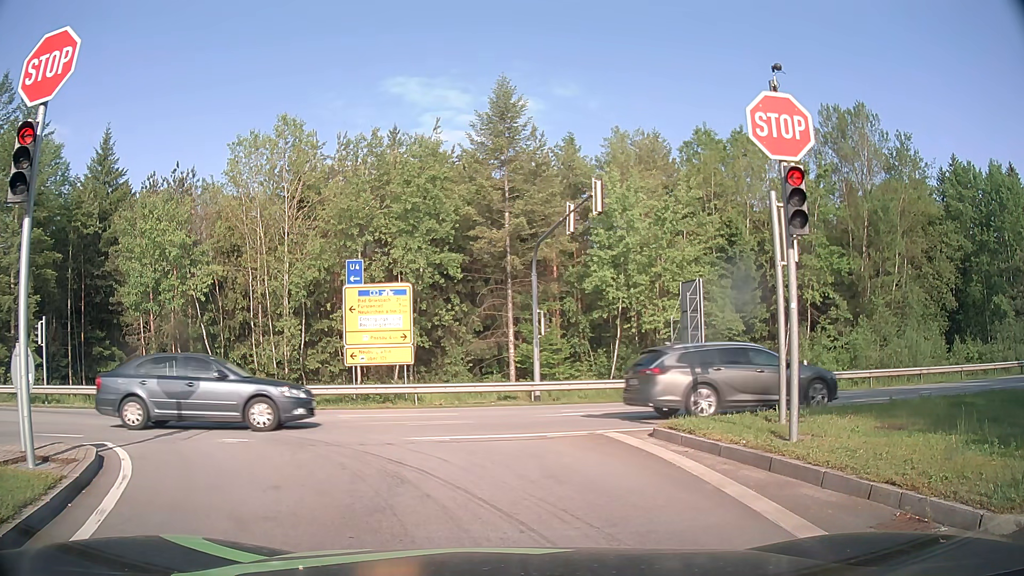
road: secondary_link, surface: asphalt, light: Day
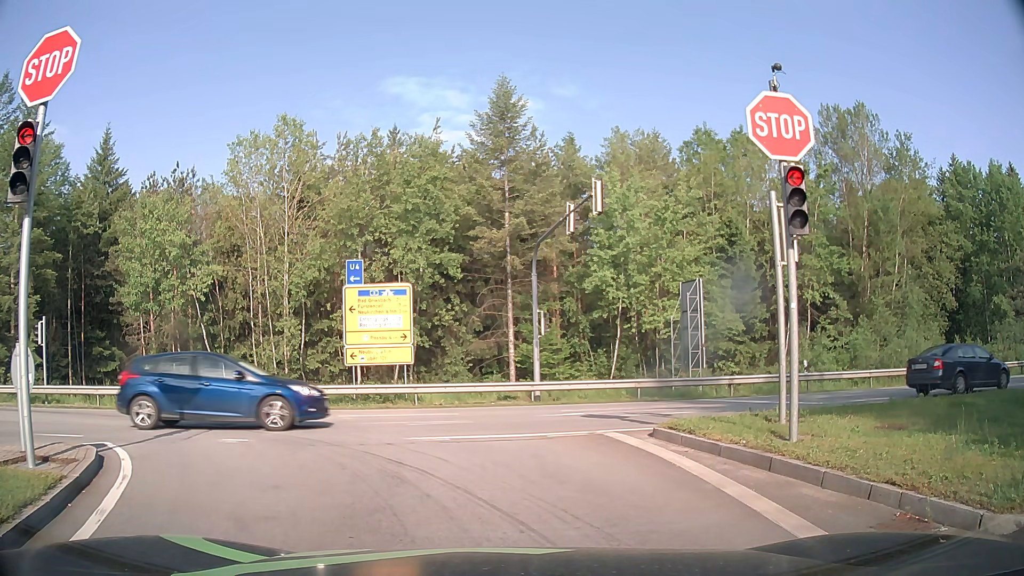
(0.0, 0.0) m; 0°
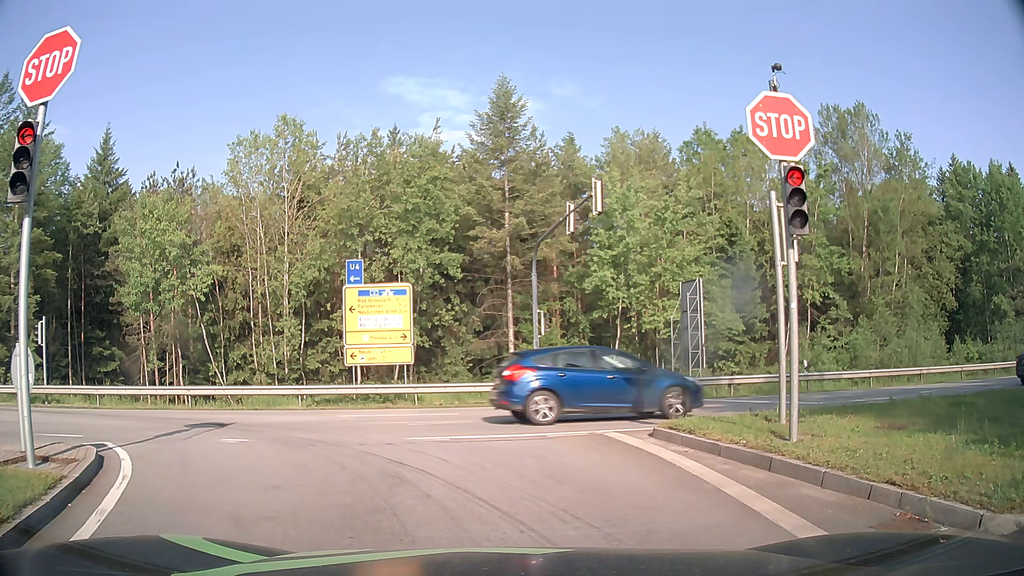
(0.0, 0.0) m; 0°
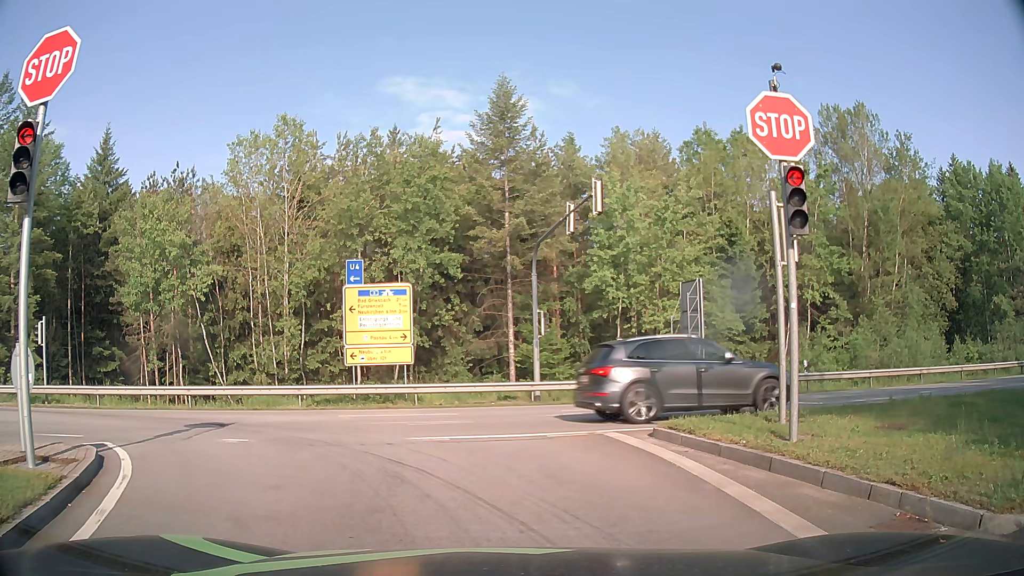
(0.0, 0.0) m; 0°
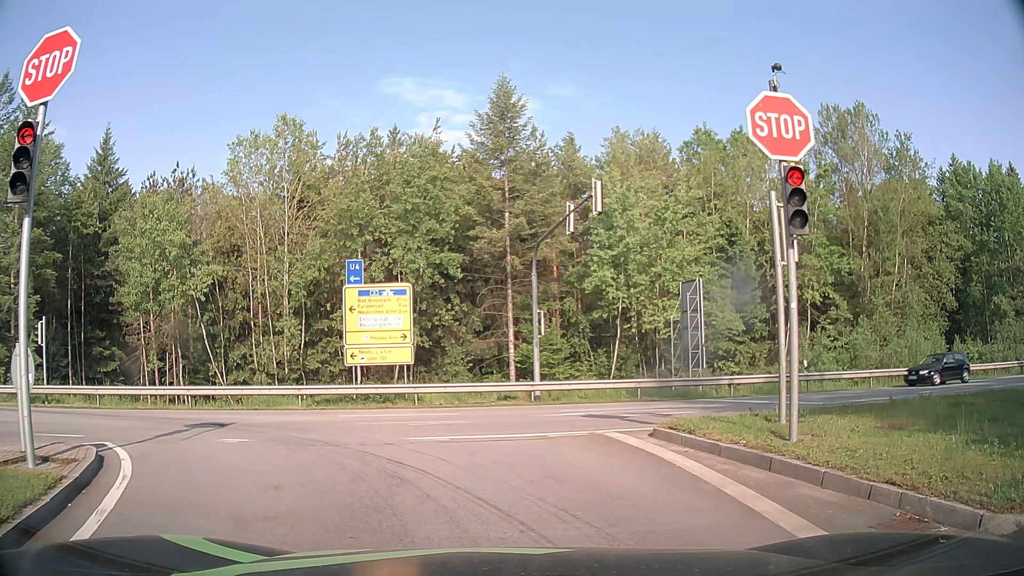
(0.0, 0.0) m; 0°
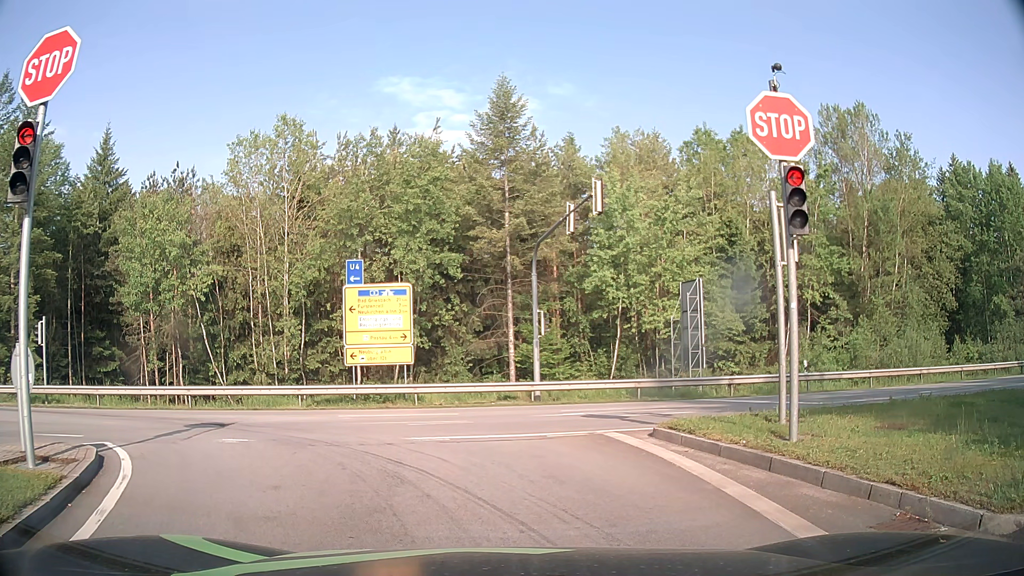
(0.0, 0.0) m; 0°
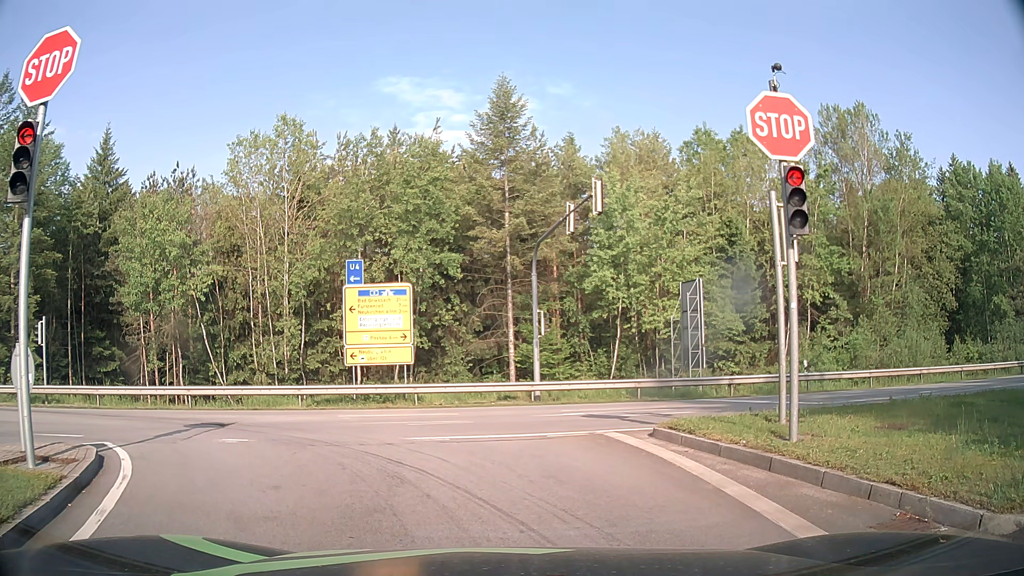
(0.0, 0.0) m; 0°
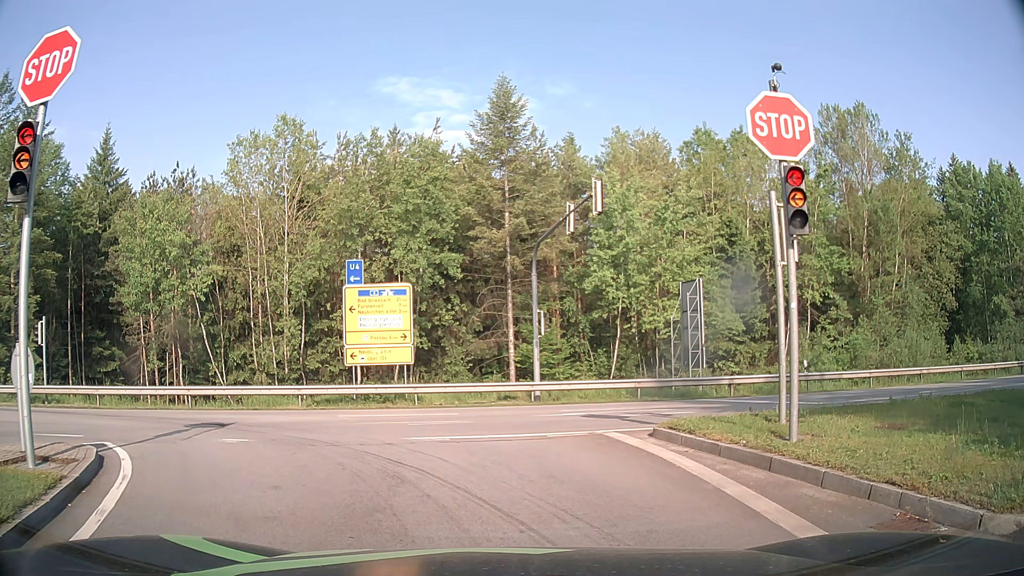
(0.0, 0.0) m; 0°
(-1, +10) (-7, +17) (-17, +20) (-27, +20) (-37, +19) (-47, +18) (-57, +18) (-67, +18) (-77, +18) (-87, +18) m
